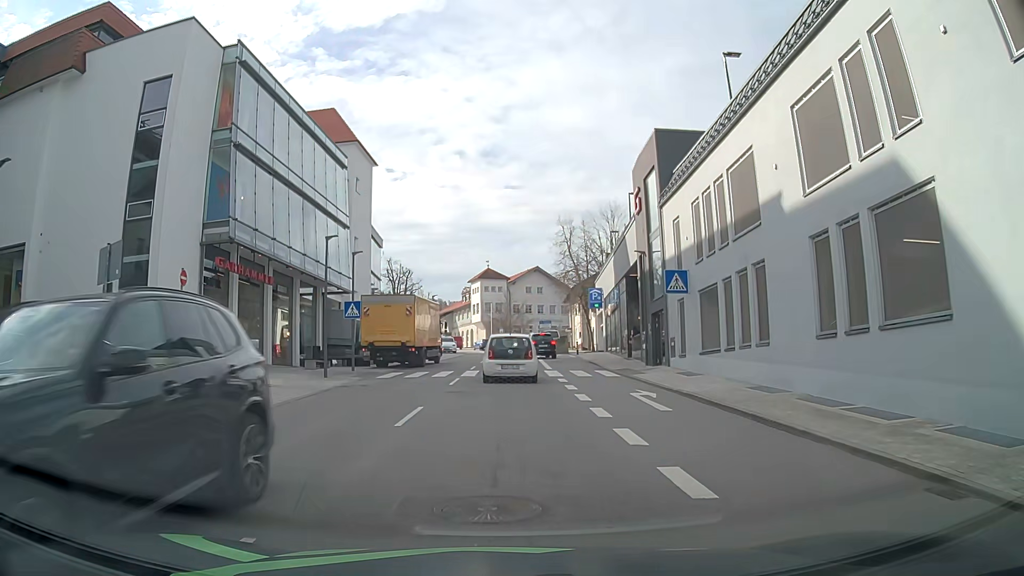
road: tertiary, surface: asphalt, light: Day
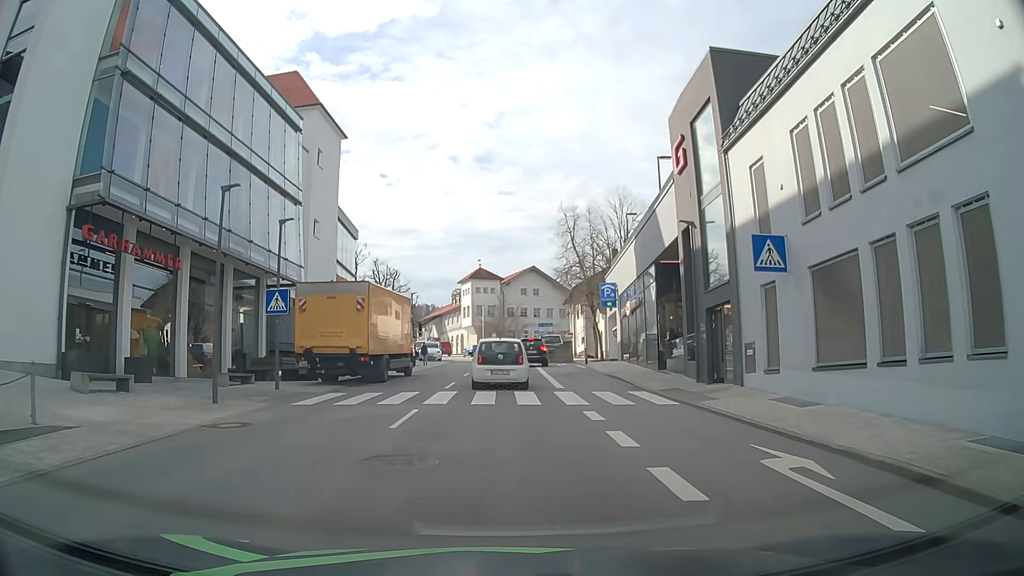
(+0.1, +9.1) m; 0°
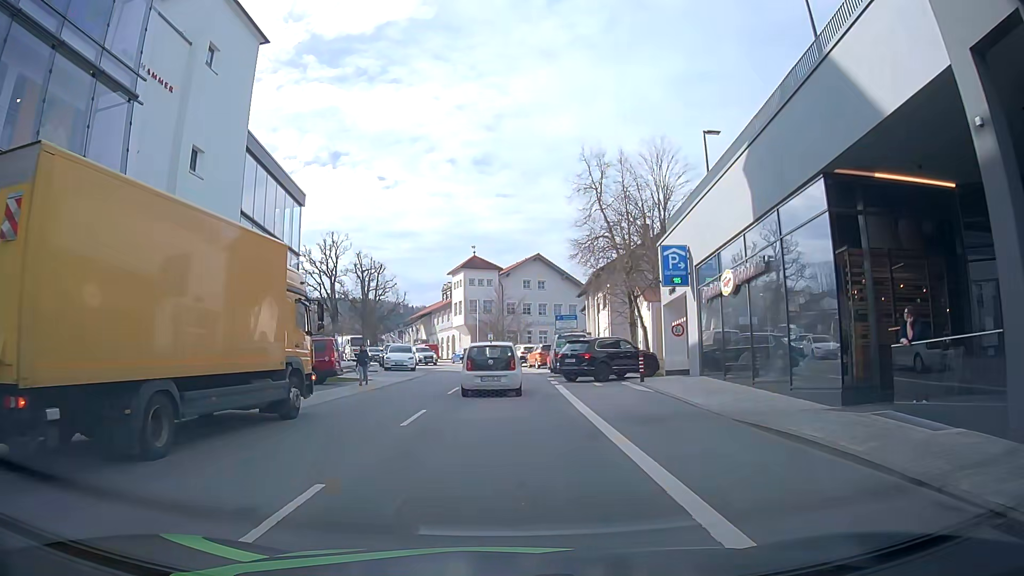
(+0.5, +16.5) m; +1°
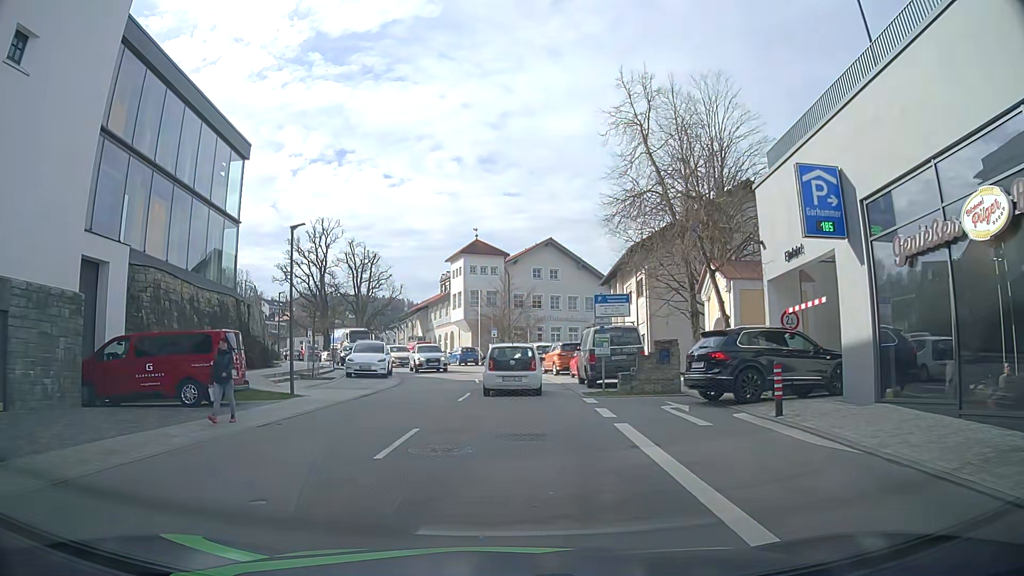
(+0.2, +11.6) m; +2°
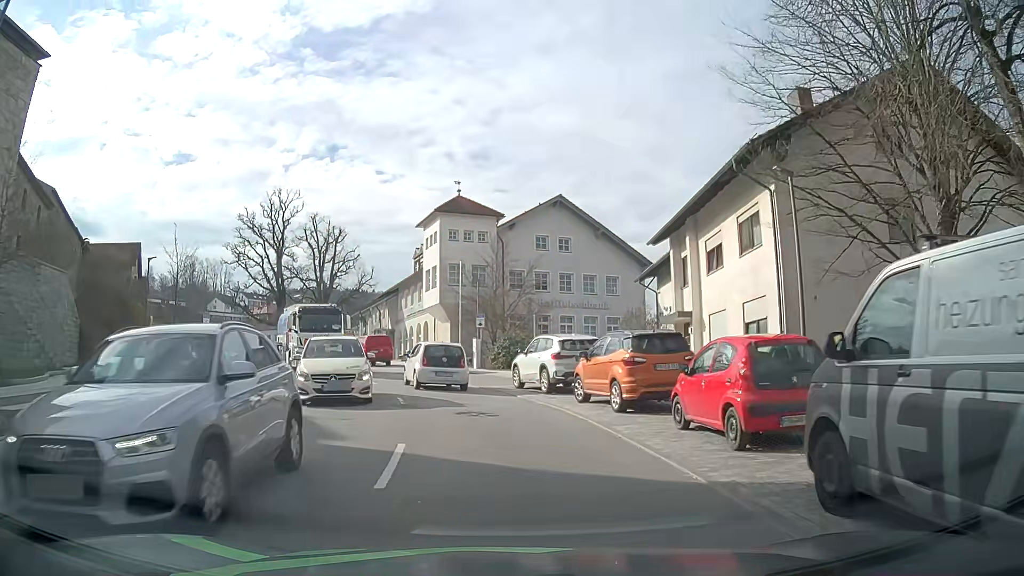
(-0.4, +19.8) m; -1°
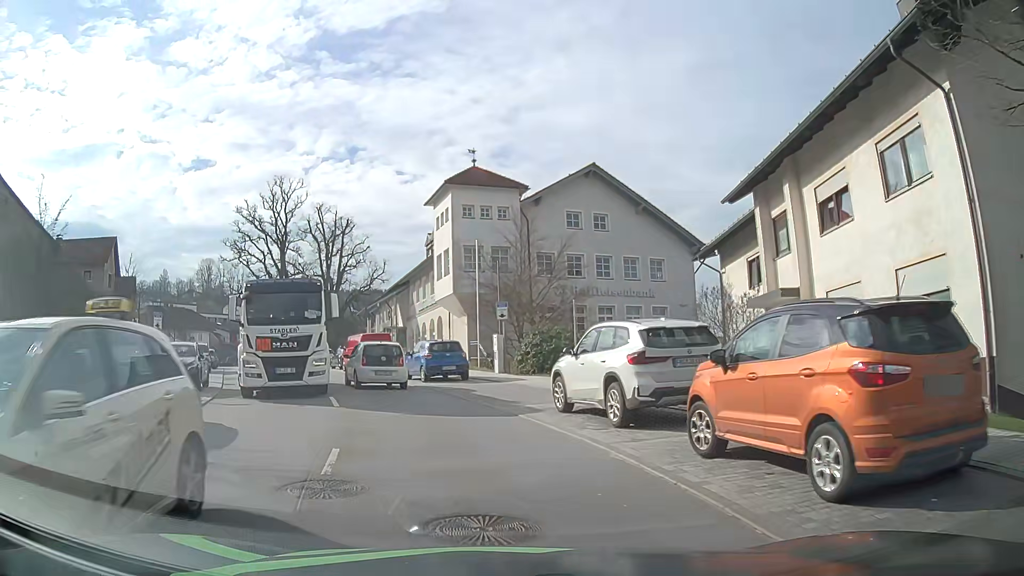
(-0.2, +8.6) m; -2°
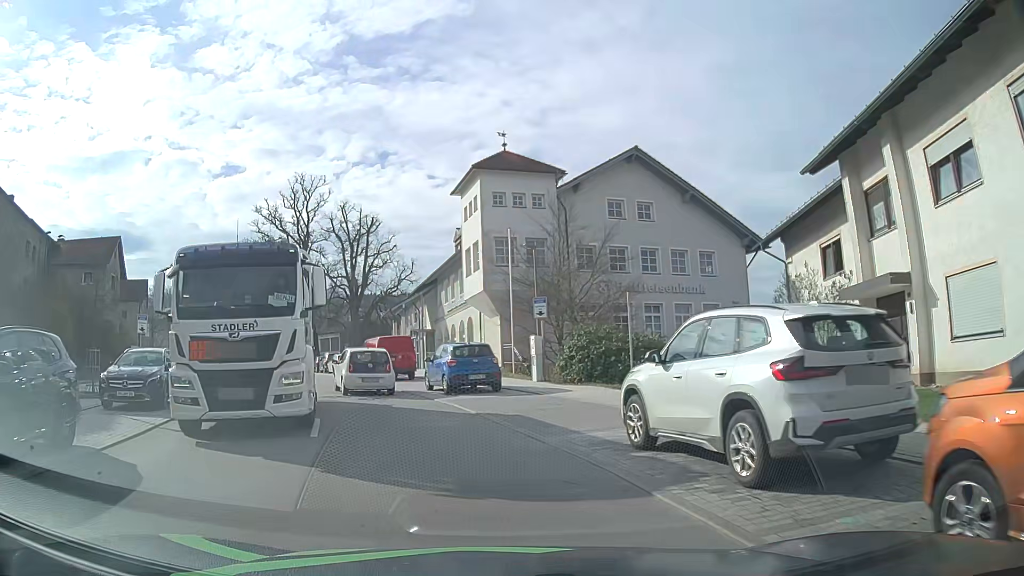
(-0.1, +4.4) m; -3°
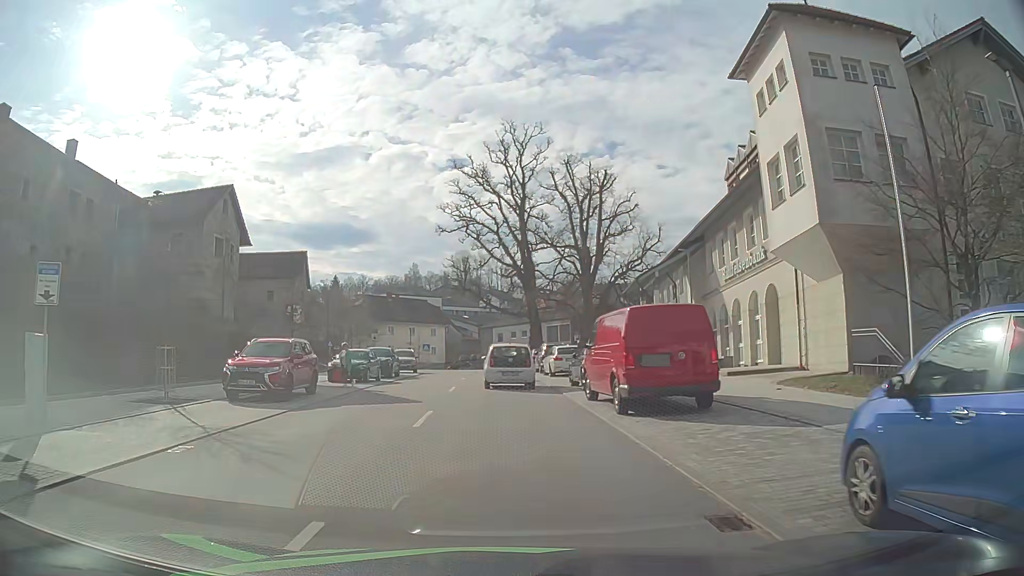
(-3.0, +17.4) m; -21°
(0, +10) (0, +20) (-1, +30) (-1, +40) (-1, +50) (-3, +60) (-7, +69) (-12, +78) (-19, +85) (-26, +92) m
